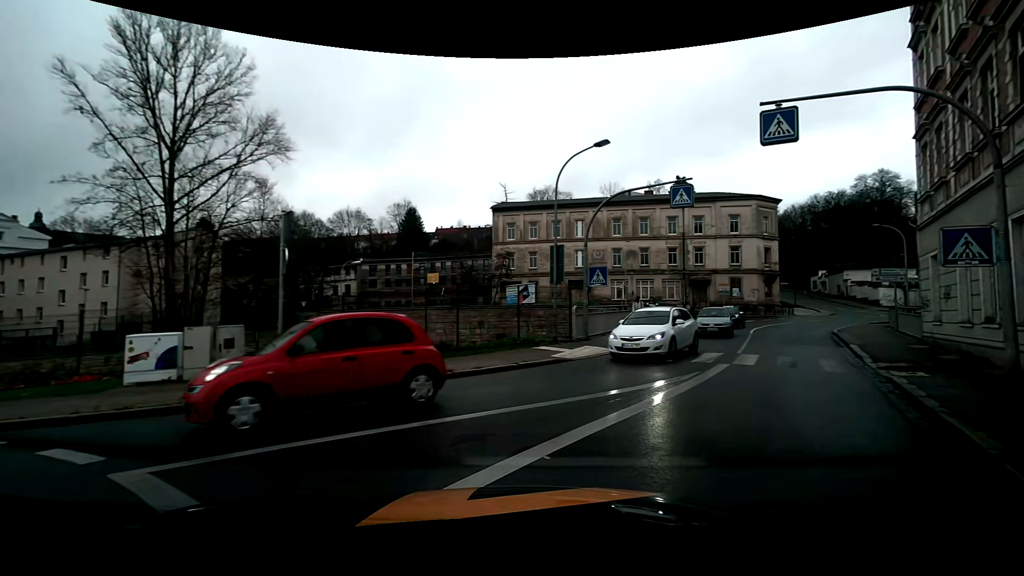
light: Day
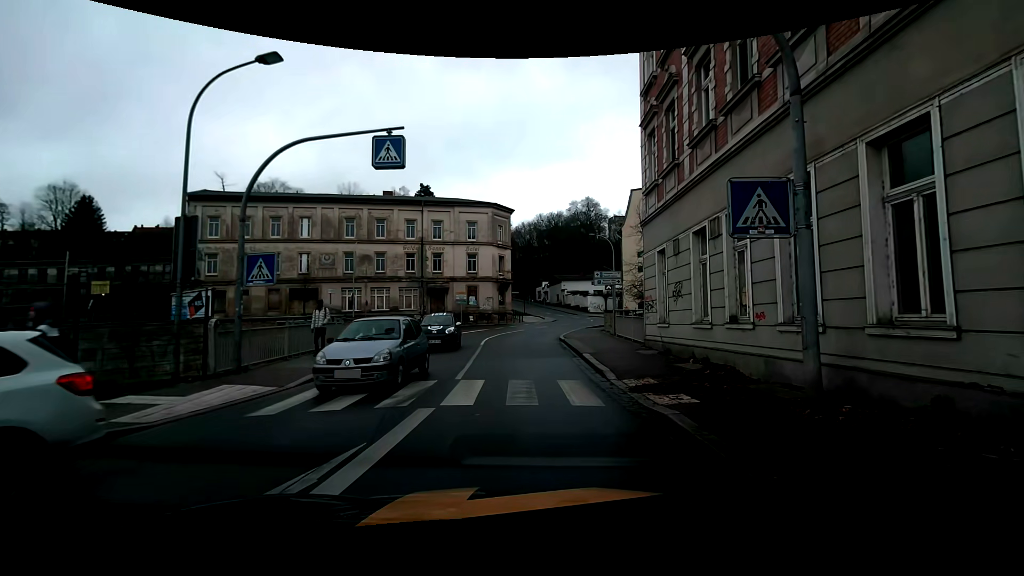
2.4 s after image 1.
(+2.0, +6.1) m; +27°
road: primary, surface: asphalt
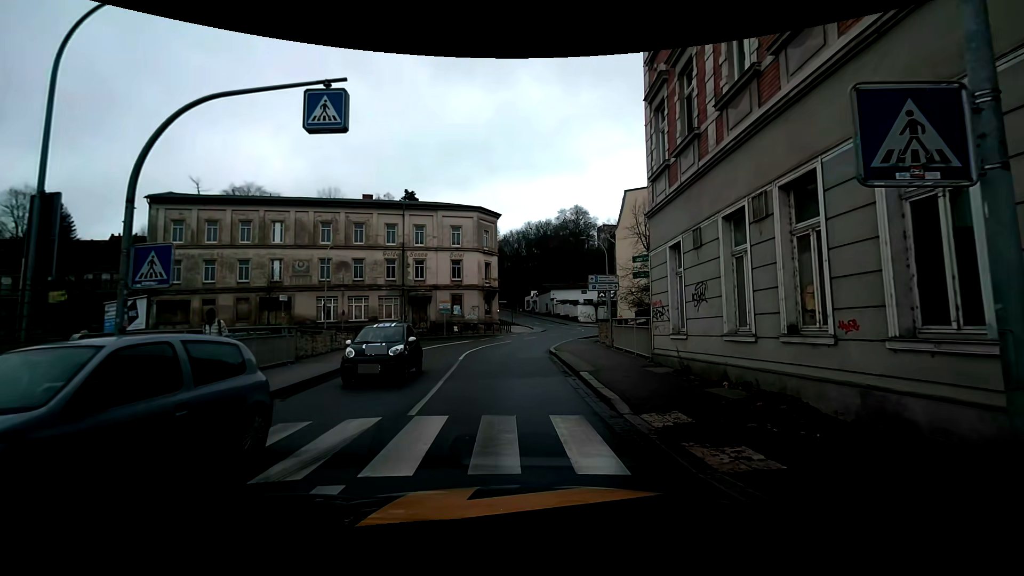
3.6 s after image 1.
(+0.1, +3.1) m; +3°
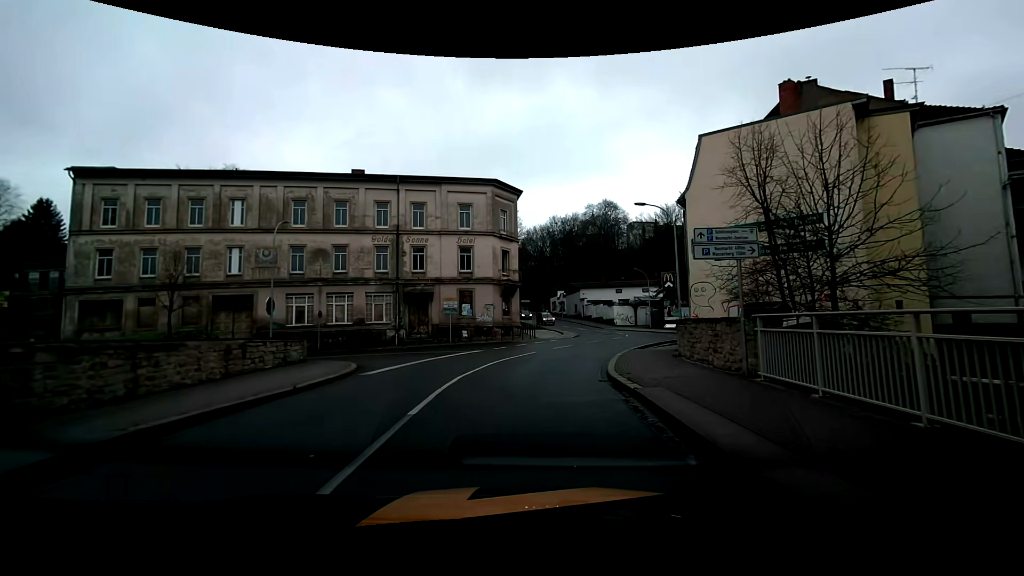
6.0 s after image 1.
(-0.6, +12.2) m; -2°
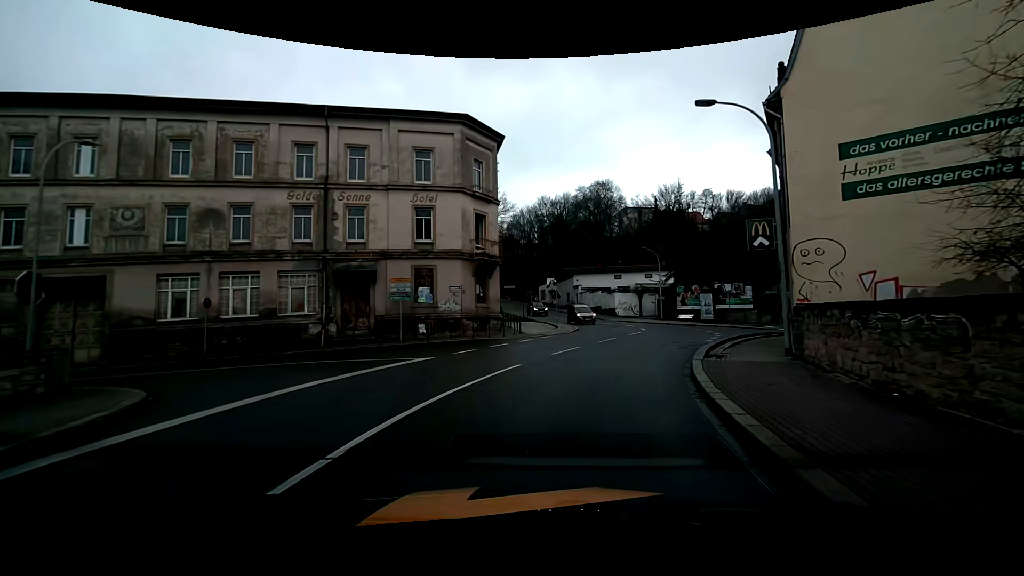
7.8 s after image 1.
(0.0, +11.7) m; +2°
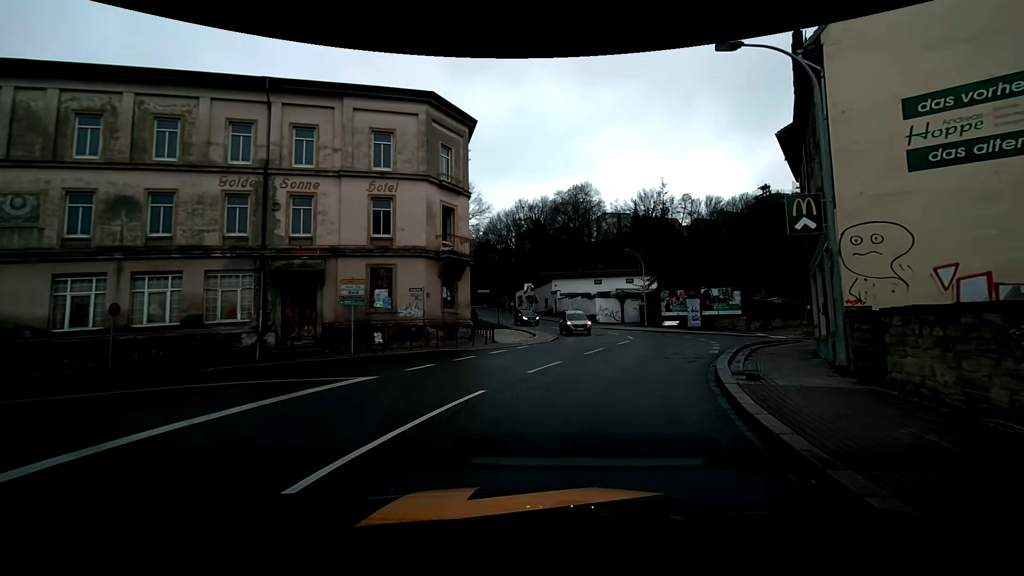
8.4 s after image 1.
(0.0, +3.8) m; +2°
(+1, +10) (+4, +19) (+7, +29) (+7, +39) (+5, +49) (+2, +58) (-1, +68) (-4, +77) (-6, +87) (-9, +97) m
